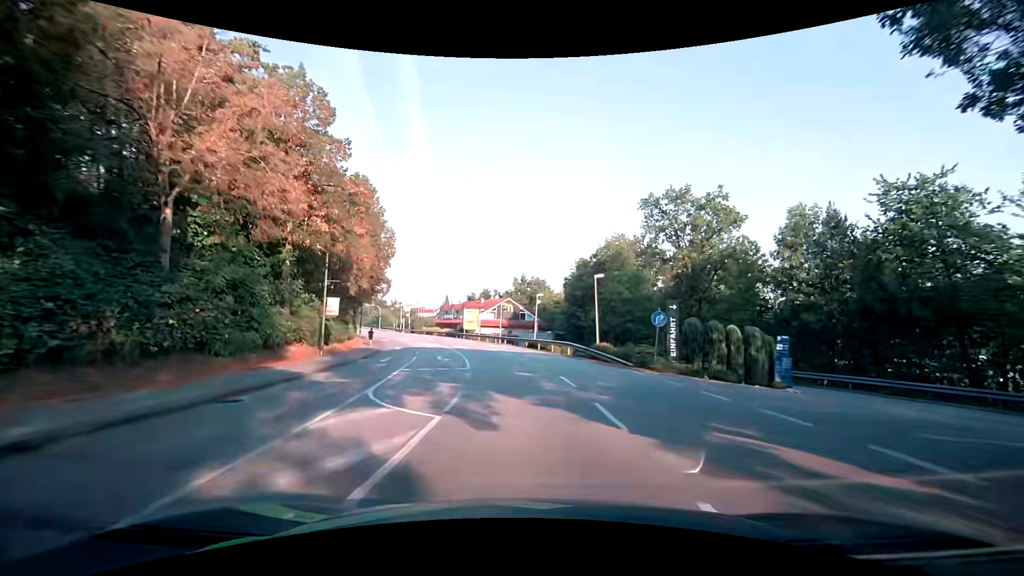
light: Day
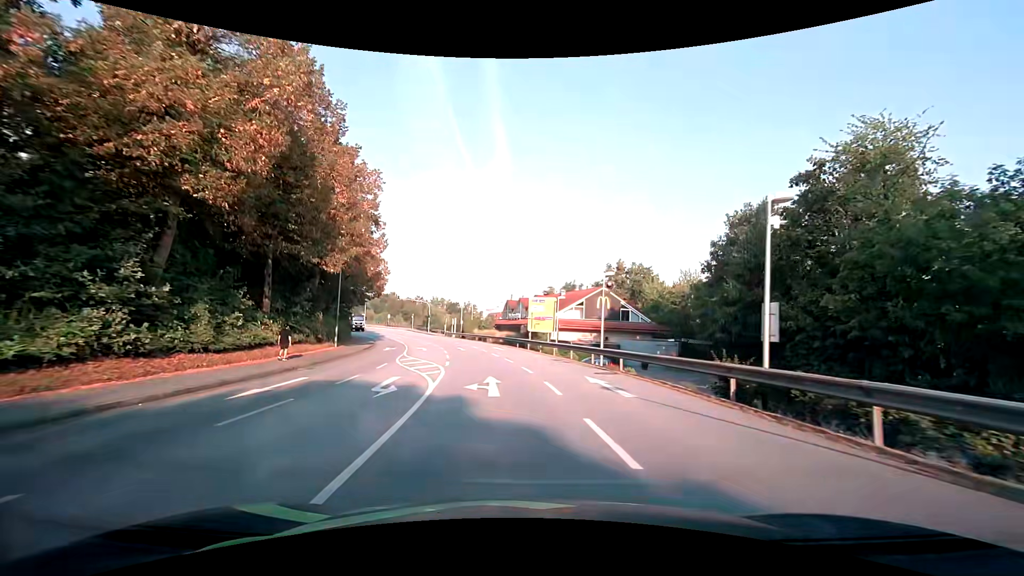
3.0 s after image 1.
(-2.7, +31.0) m; -10°
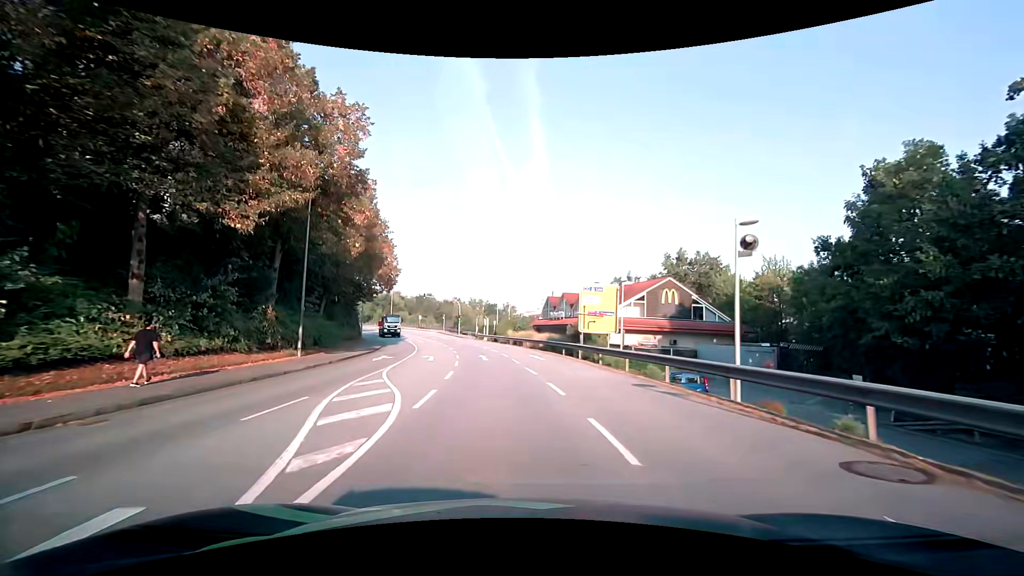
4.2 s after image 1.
(-0.3, +11.5) m; -4°
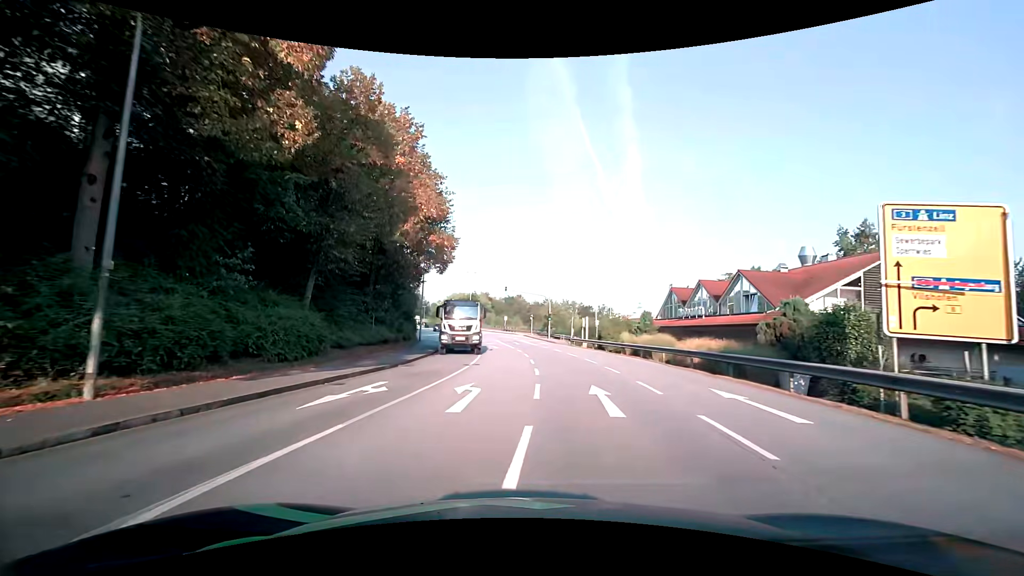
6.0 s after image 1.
(-1.7, +16.6) m; -10°
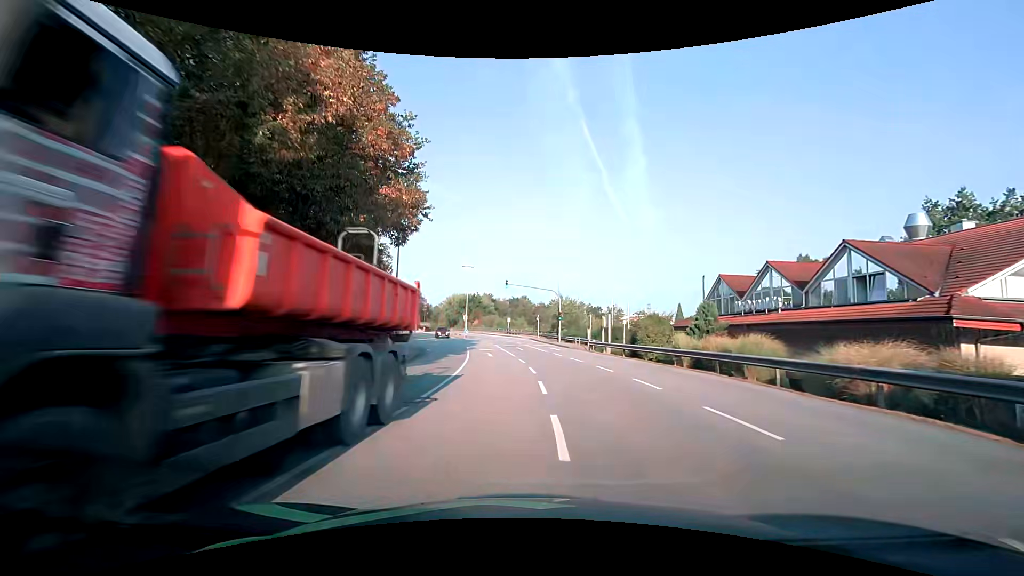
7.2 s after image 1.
(0.0, +10.7) m; 0°
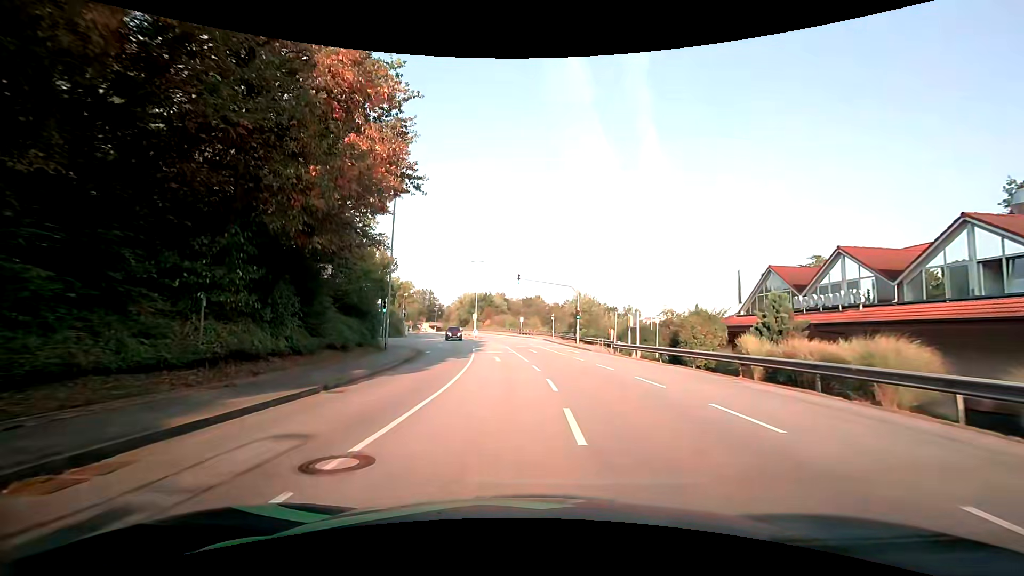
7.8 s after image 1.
(-0.1, +5.1) m; -2°
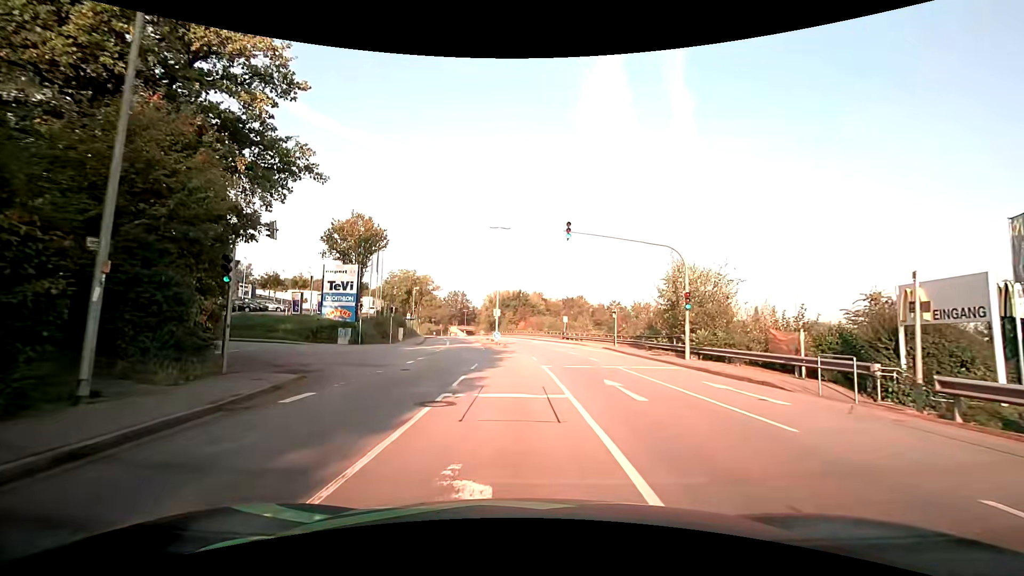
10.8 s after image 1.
(-0.7, +22.6) m; -4°
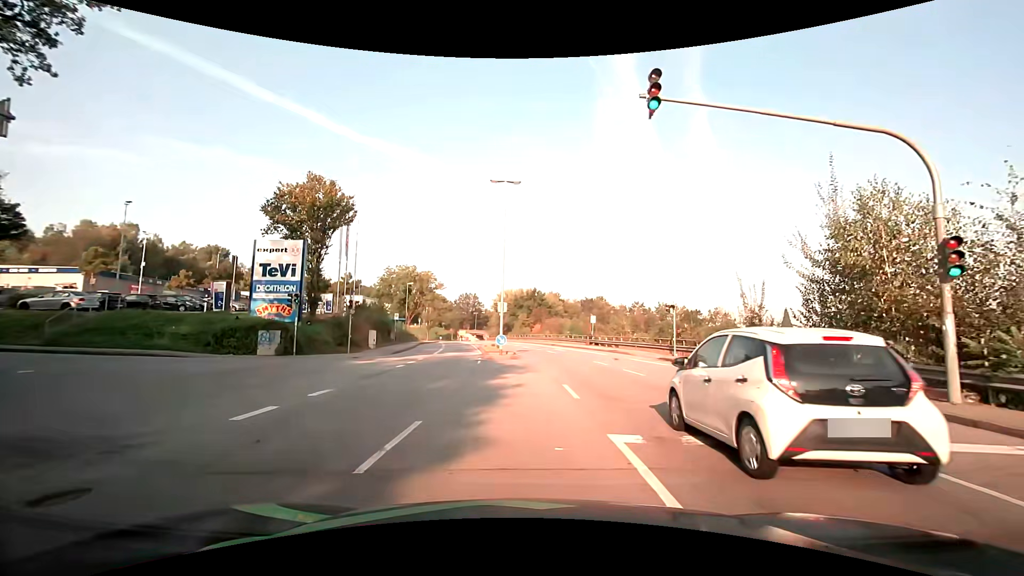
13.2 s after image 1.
(-0.2, +13.5) m; -2°
(0, +10) (-5, +18) (-15, +20) (-25, +19) (-35, +18) (-45, +17) (-55, +15) (-65, +14) (-74, +13) (-84, +10) m
